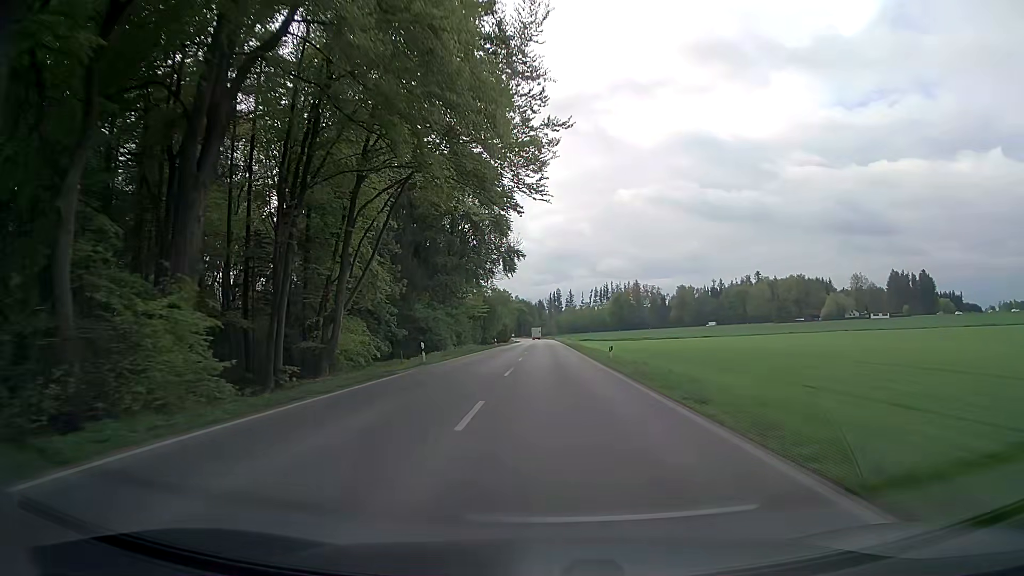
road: secondary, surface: asphalt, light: Day
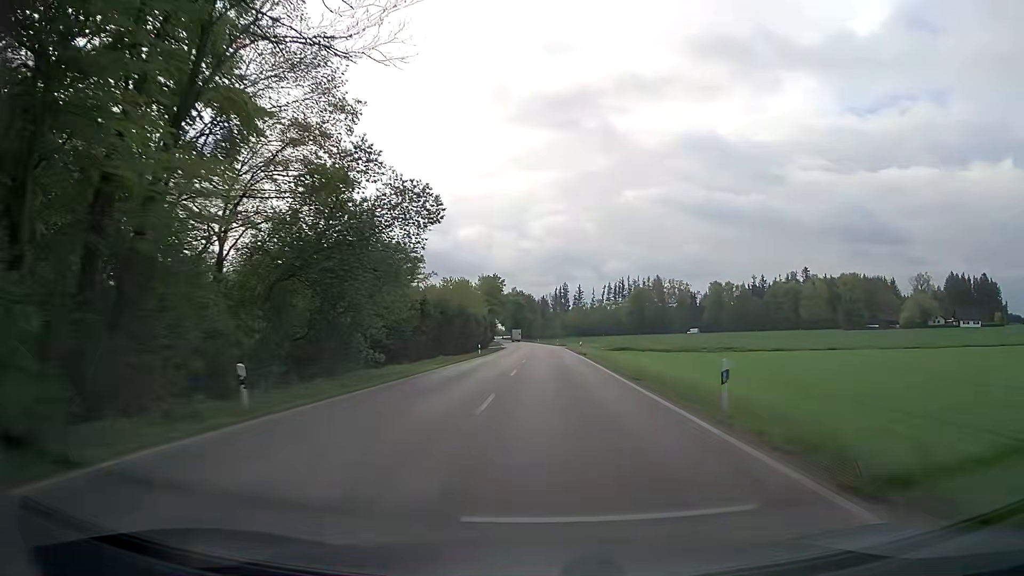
(-0.2, +69.8) m; 0°
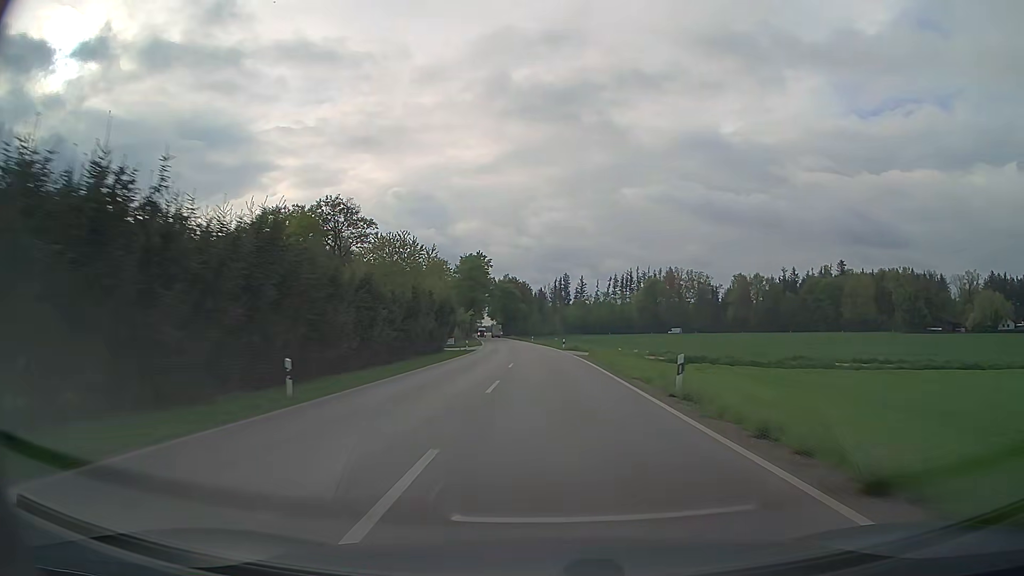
(+0.2, +44.2) m; 0°
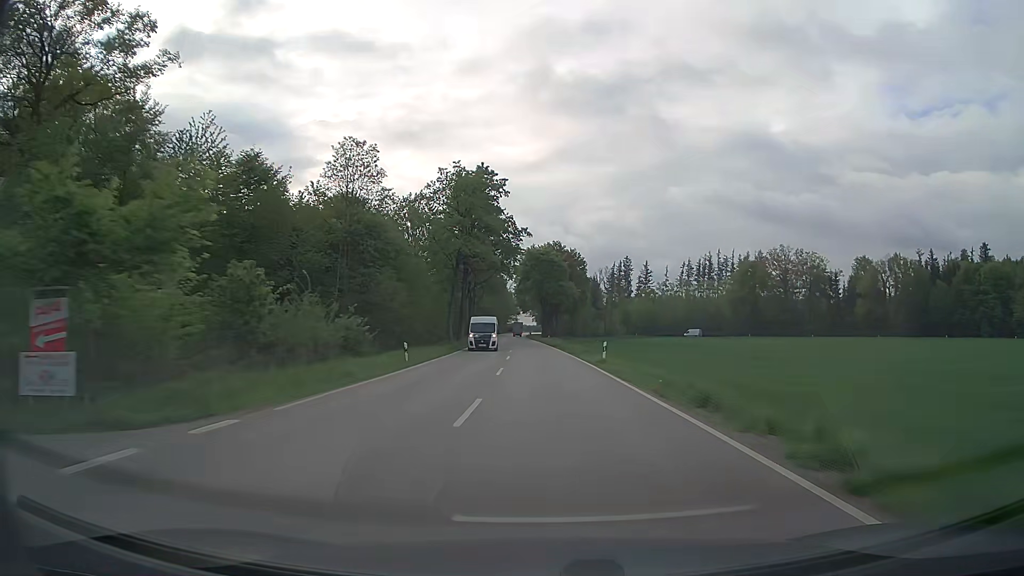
(-2.3, +78.7) m; -4°
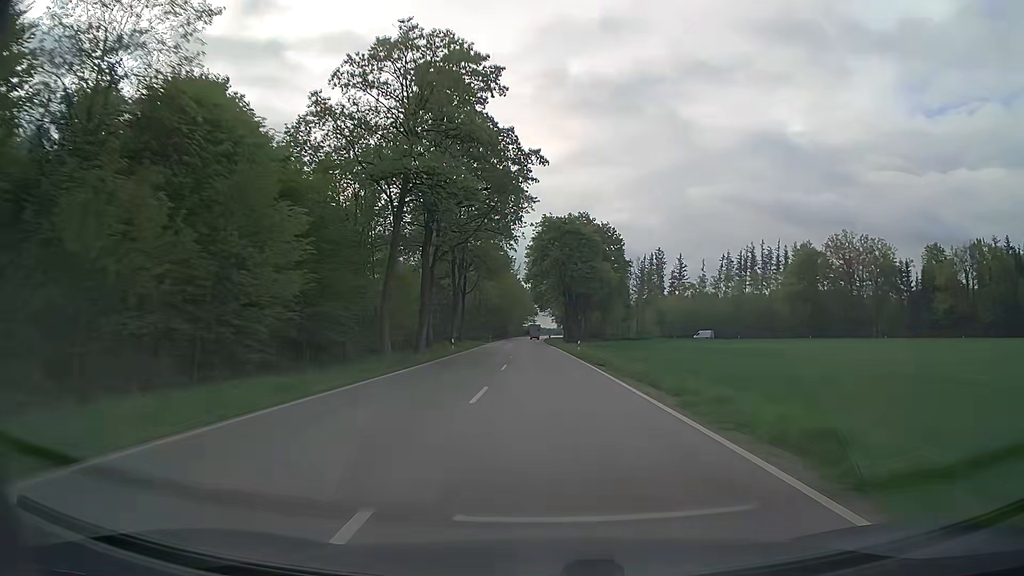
(-0.4, +32.9) m; -2°
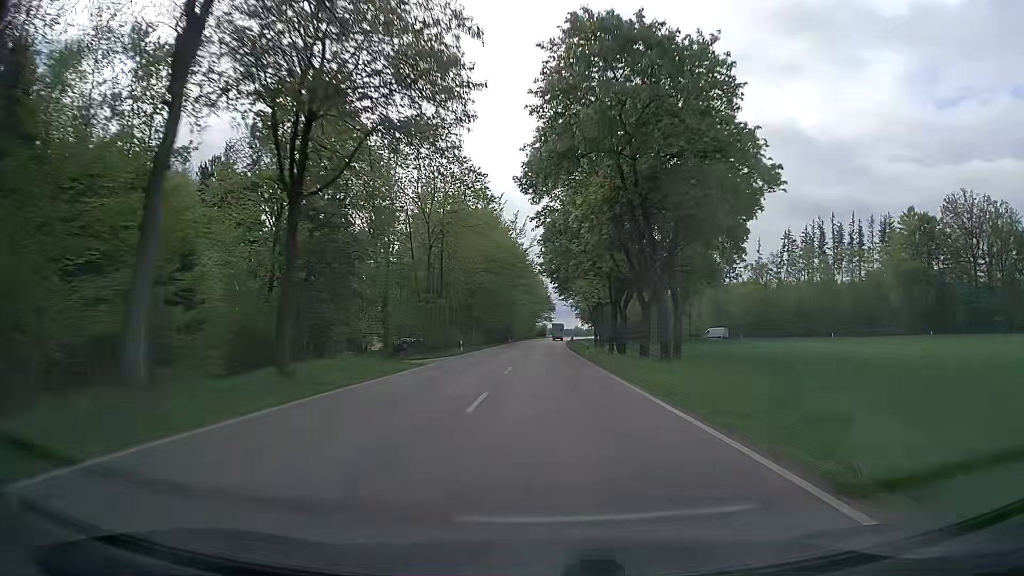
(-0.7, +49.9) m; -1°
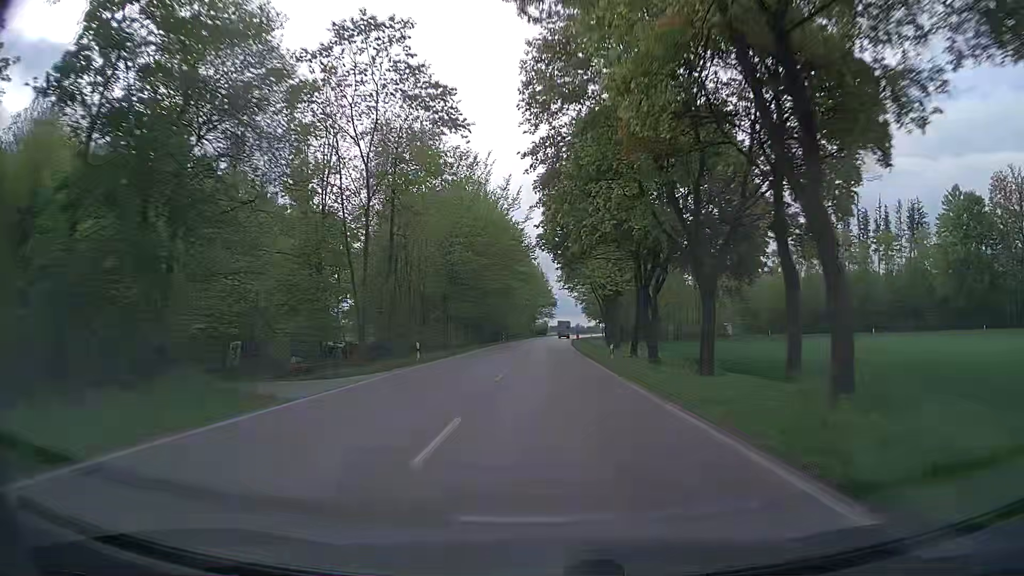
(0.0, +16.7) m; 0°
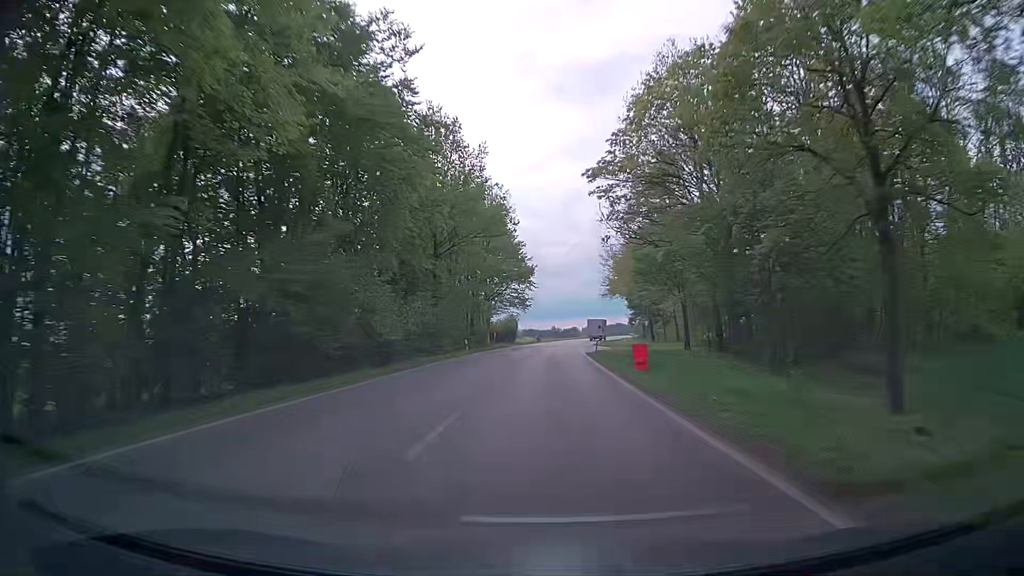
(+0.8, +83.5) m; +2°
(0, +10) (0, +20) (0, +30) (+1, +40) (+1, +50) (+2, +60) (+3, +70) (+4, +80) (+5, +90) (+7, +100) m
